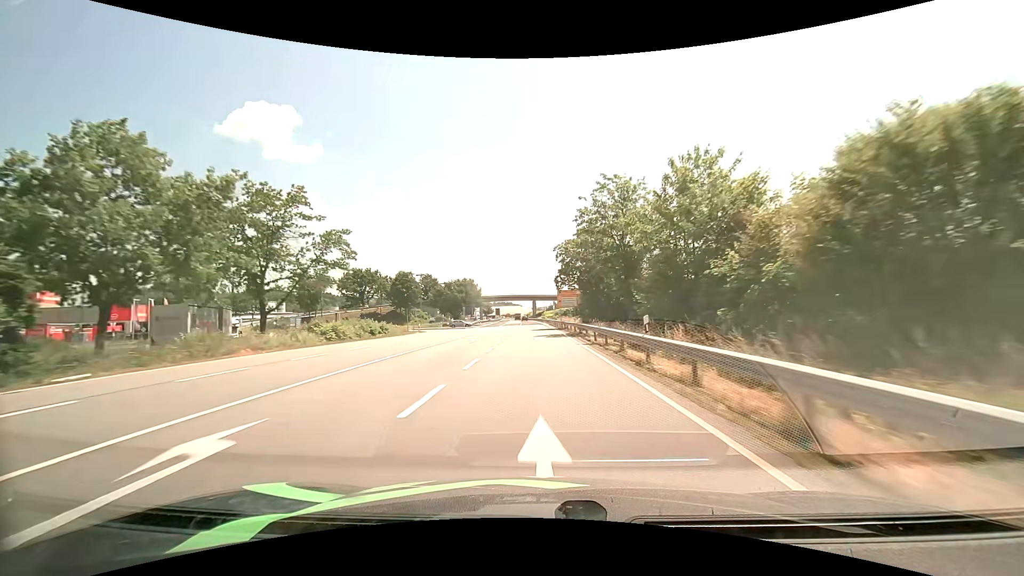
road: primary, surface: asphalt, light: Day
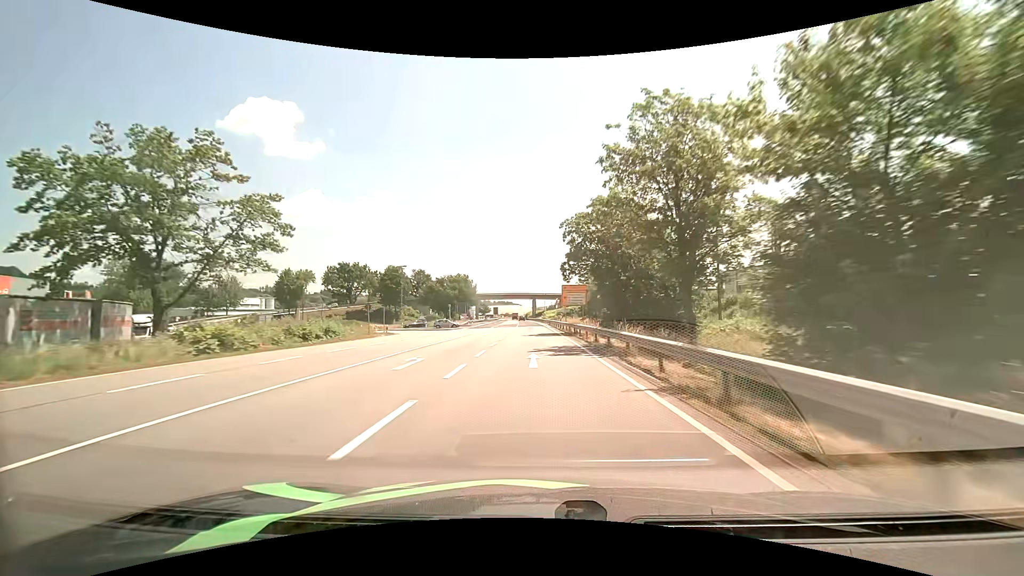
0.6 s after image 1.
(0.0, +13.8) m; 0°
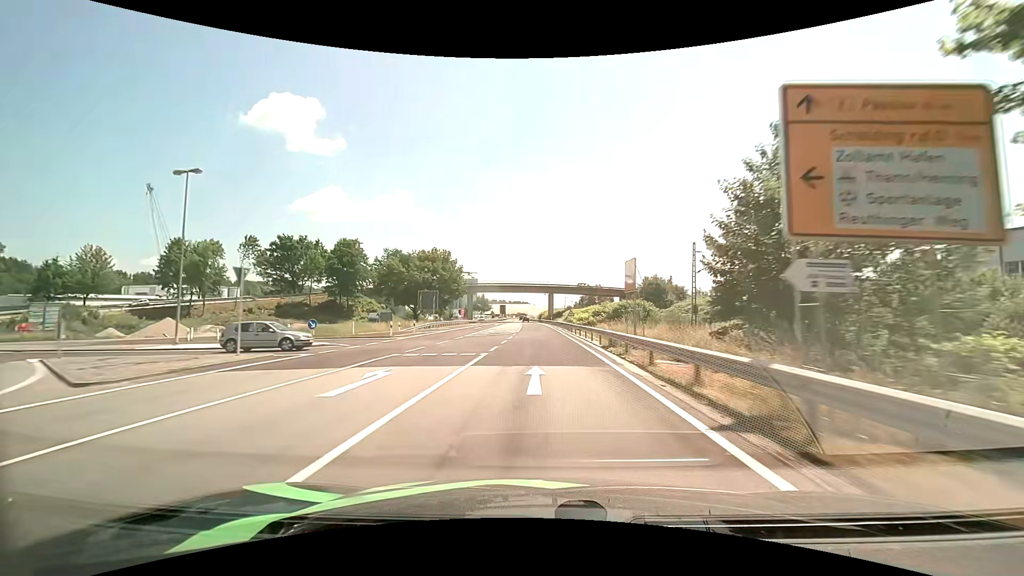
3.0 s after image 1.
(-0.5, +54.4) m; -2°
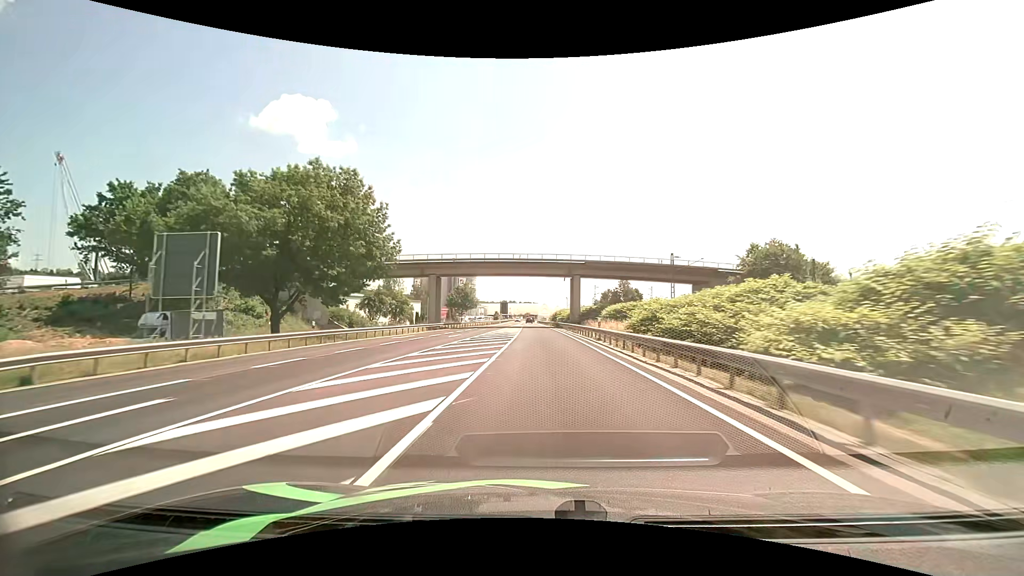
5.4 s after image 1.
(-0.7, +55.7) m; -1°
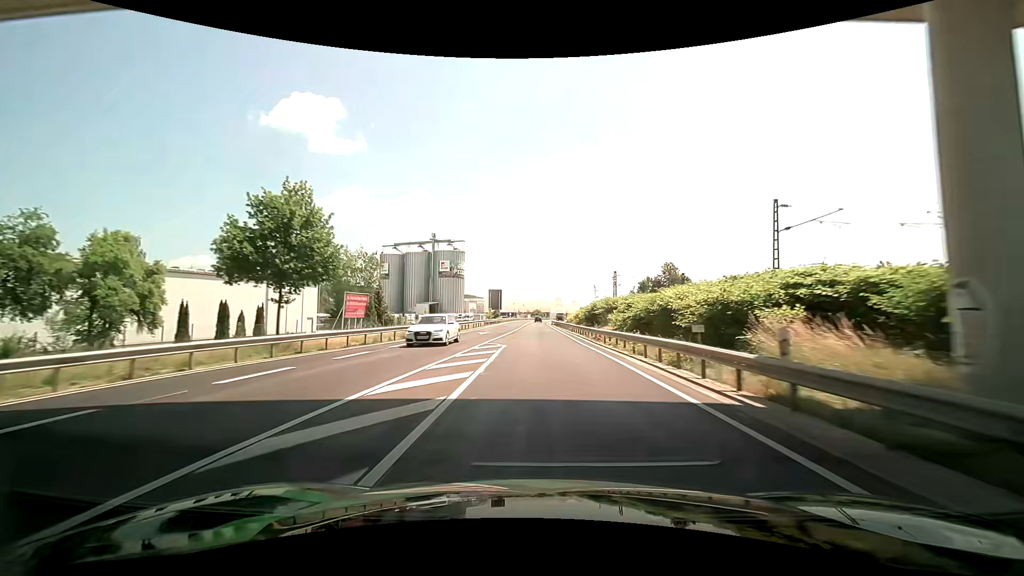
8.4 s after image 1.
(-0.9, +70.5) m; -1°
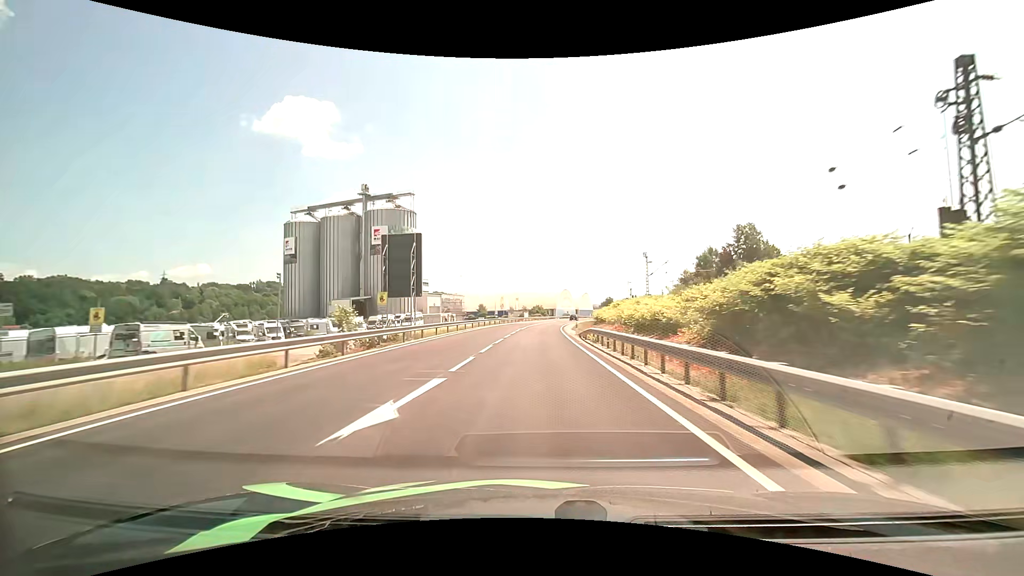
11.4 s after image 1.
(-0.2, +69.2) m; 0°
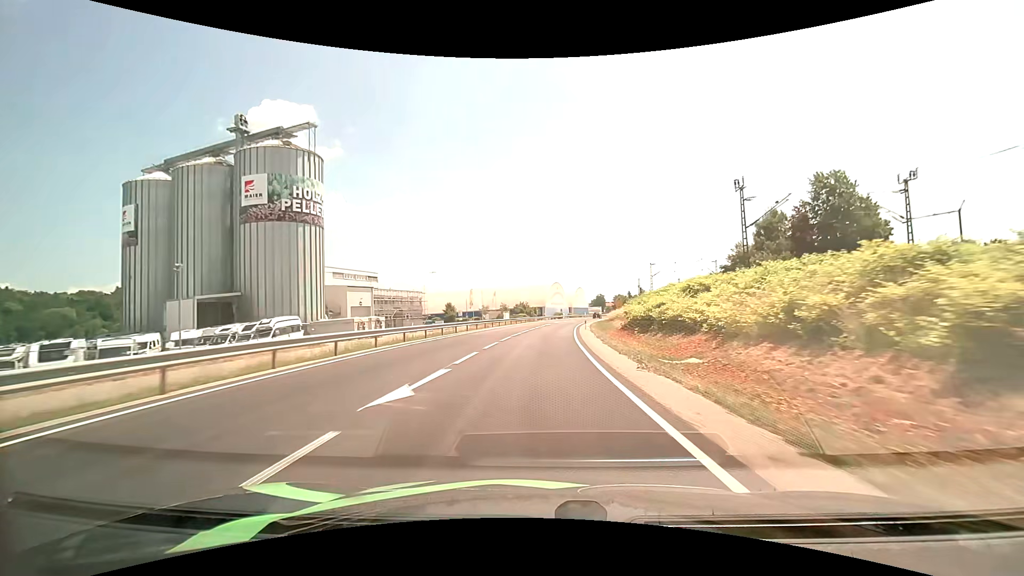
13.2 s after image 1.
(+0.4, +40.2) m; +2°
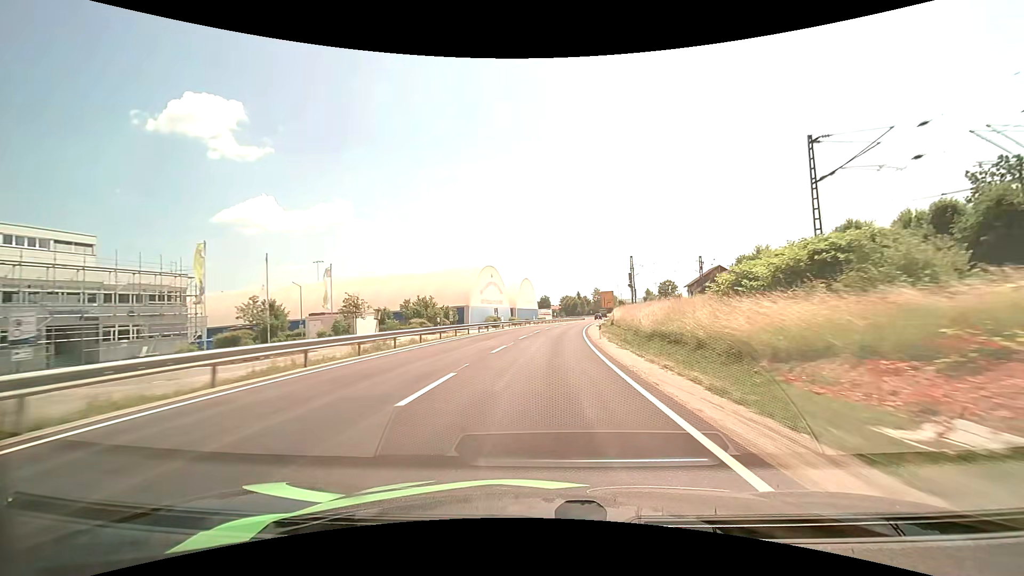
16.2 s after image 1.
(+3.3, +66.3) m; +7°
(0, +10) (0, +20) (+1, +30) (+2, +40) (+2, +50) (+4, +60) (+5, +70) (+6, +80) (+8, +90) (+9, +99) m
